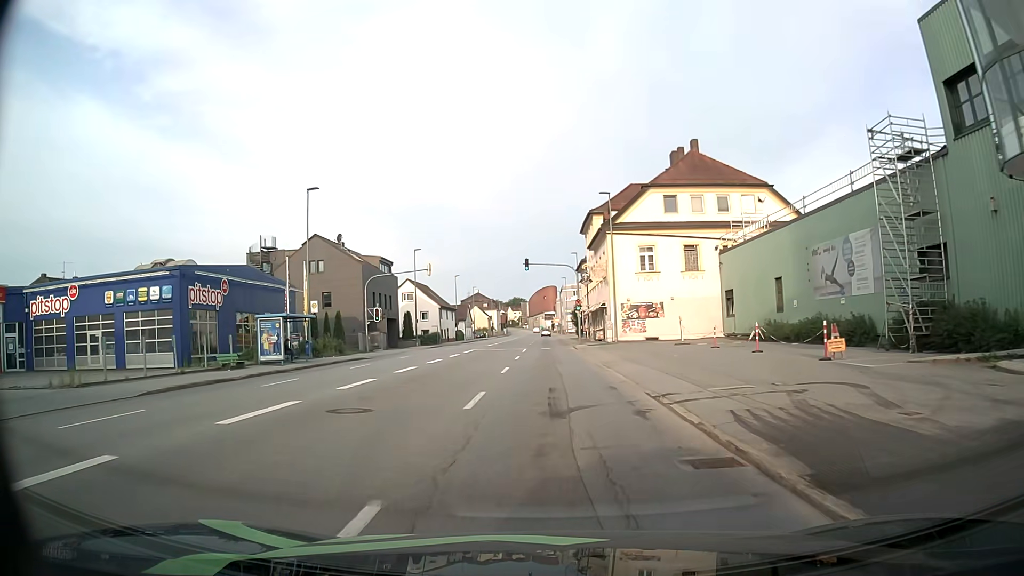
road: tertiary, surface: asphalt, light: Day
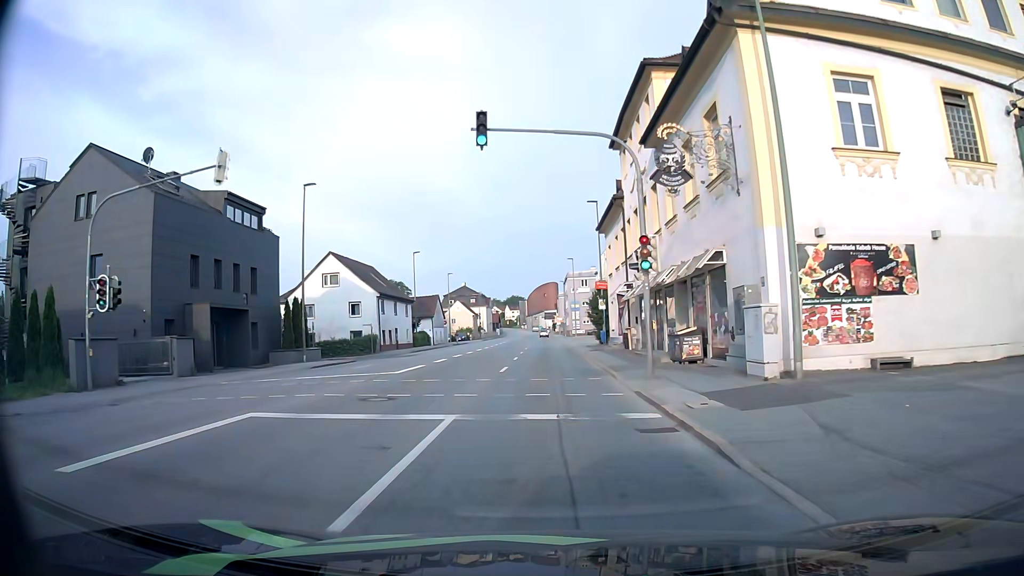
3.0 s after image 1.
(0.0, +33.9) m; 0°
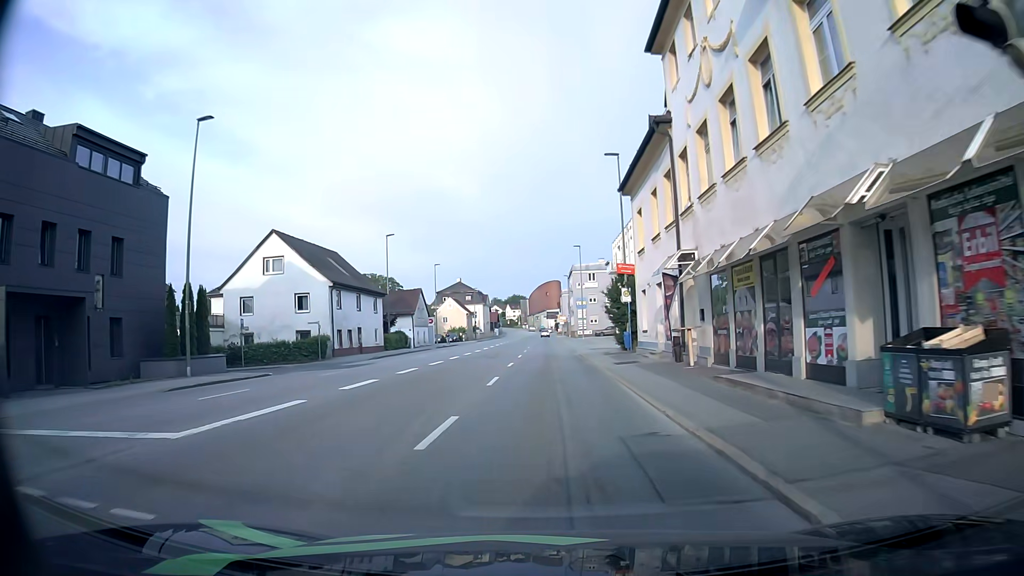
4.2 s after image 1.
(0.0, +13.6) m; 0°
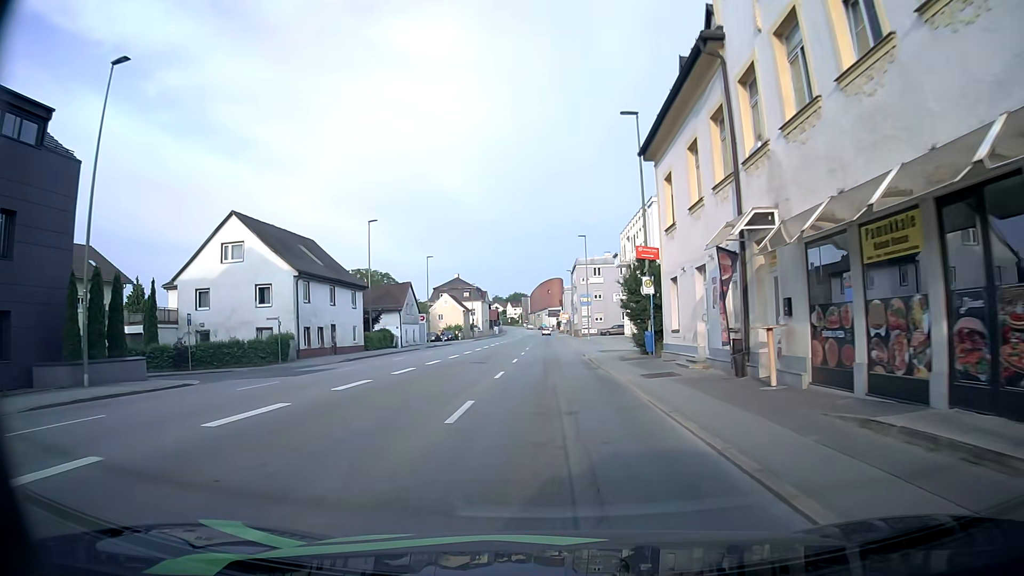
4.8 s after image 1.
(0.0, +6.9) m; 0°
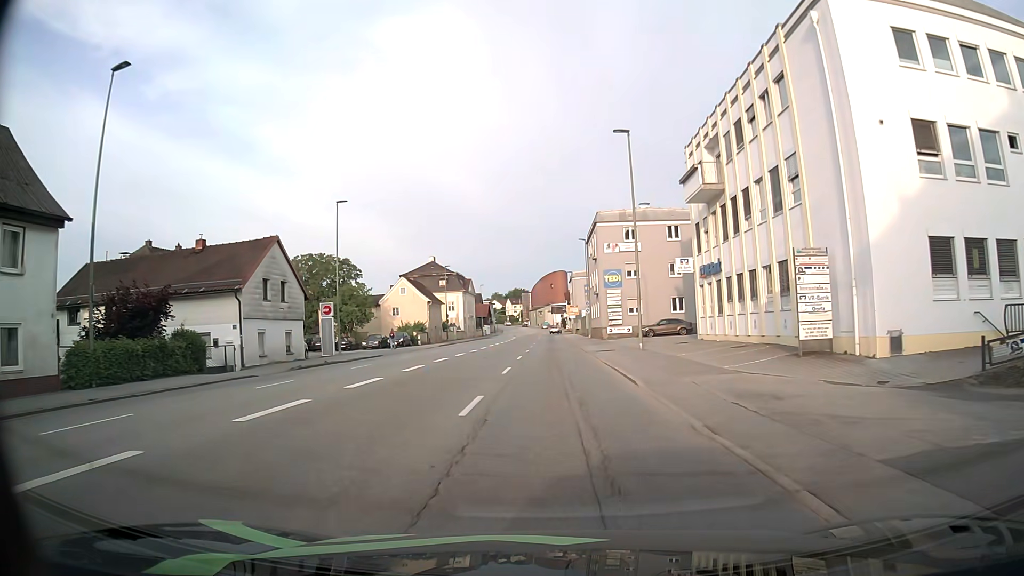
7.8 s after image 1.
(-0.1, +35.6) m; 0°
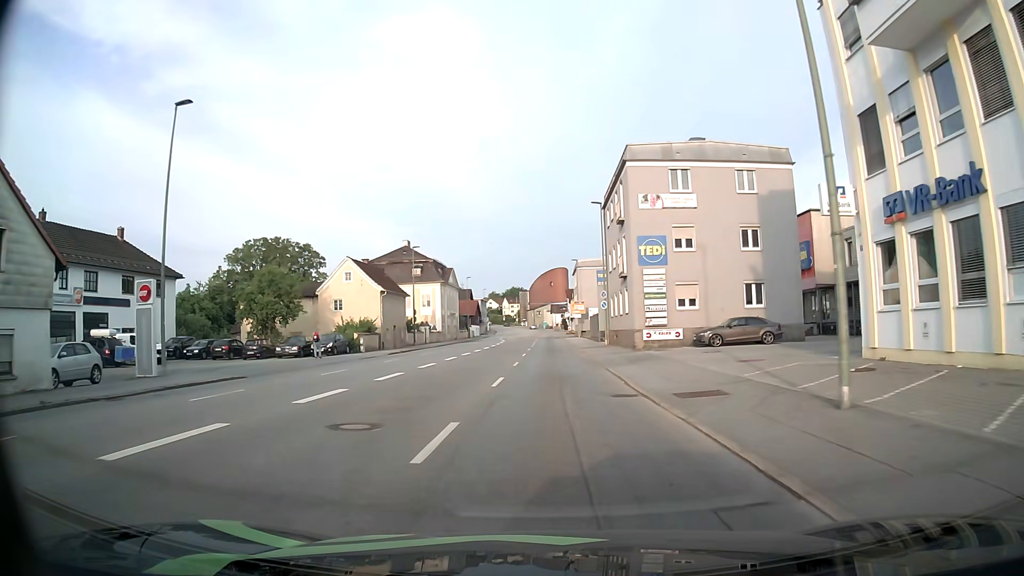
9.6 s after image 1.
(-0.2, +21.6) m; -1°
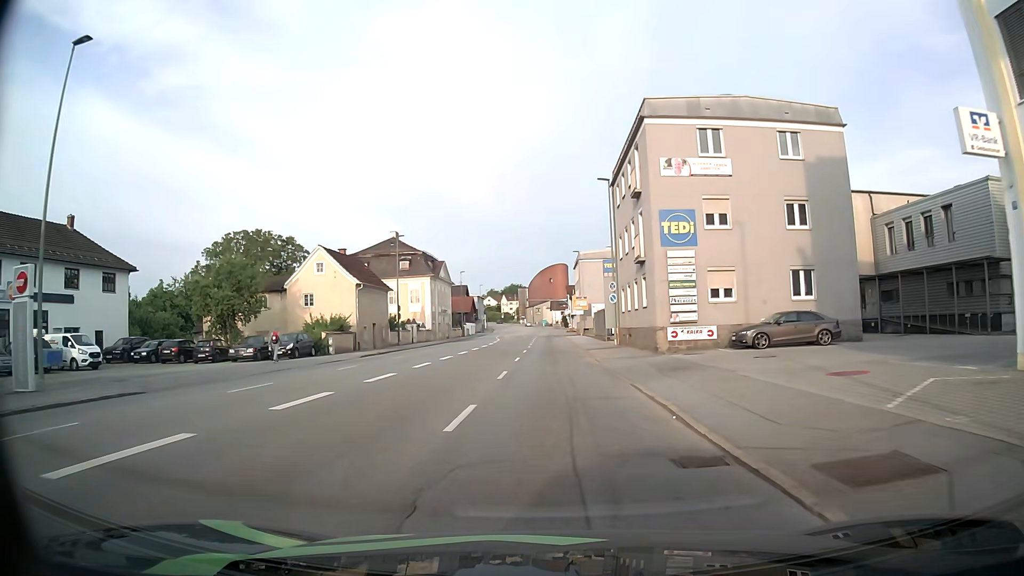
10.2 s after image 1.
(+0.1, +7.1) m; 0°
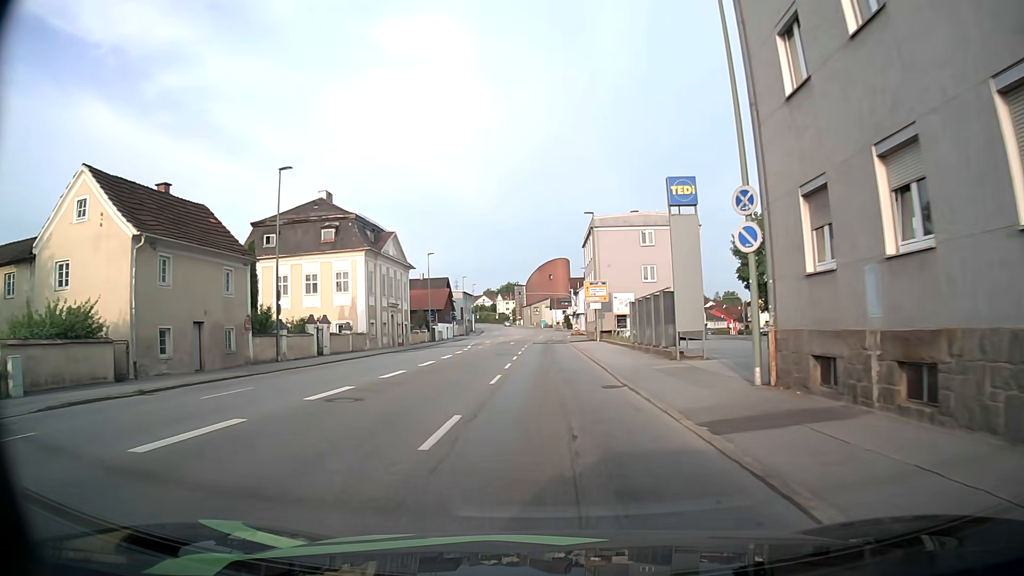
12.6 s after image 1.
(+0.4, +28.3) m; 0°
(0, +10) (0, +20) (0, +30) (0, +40) (0, +50) (+1, +60) (+1, +70) (+1, +80) (+2, +90) (+2, +100) m
